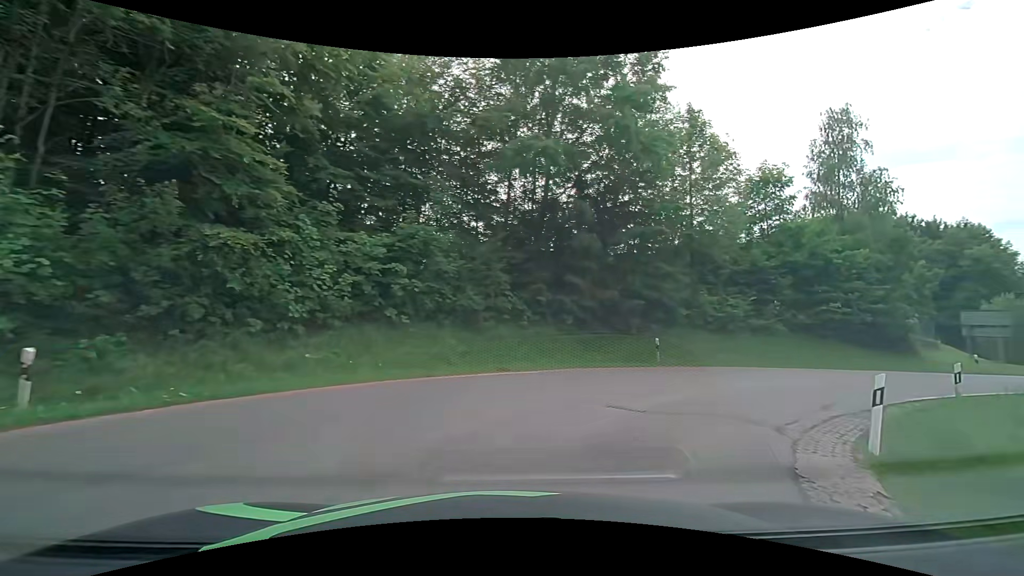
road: tertiary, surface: asphalt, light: Day
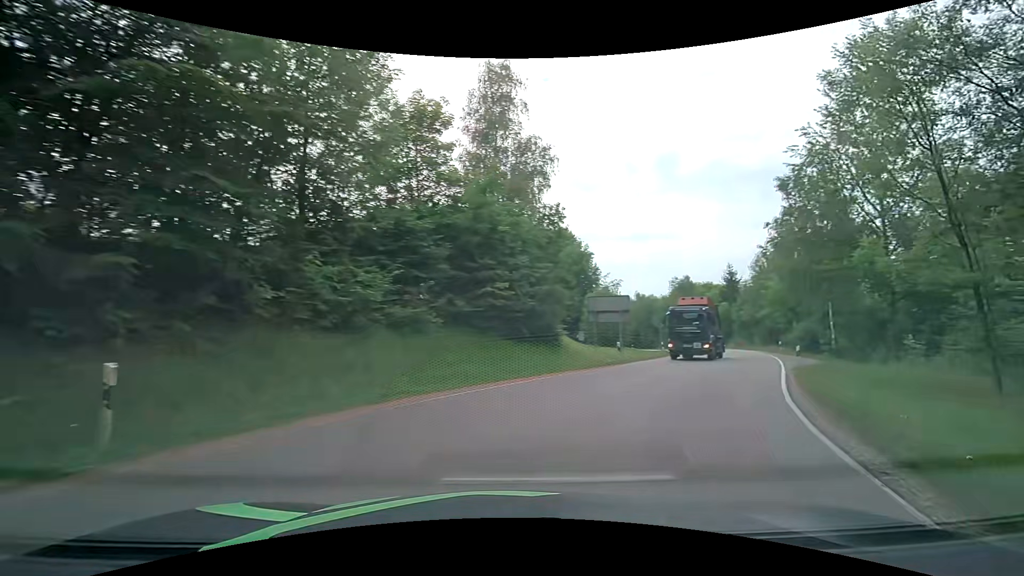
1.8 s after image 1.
(+4.1, +12.4) m; +39°
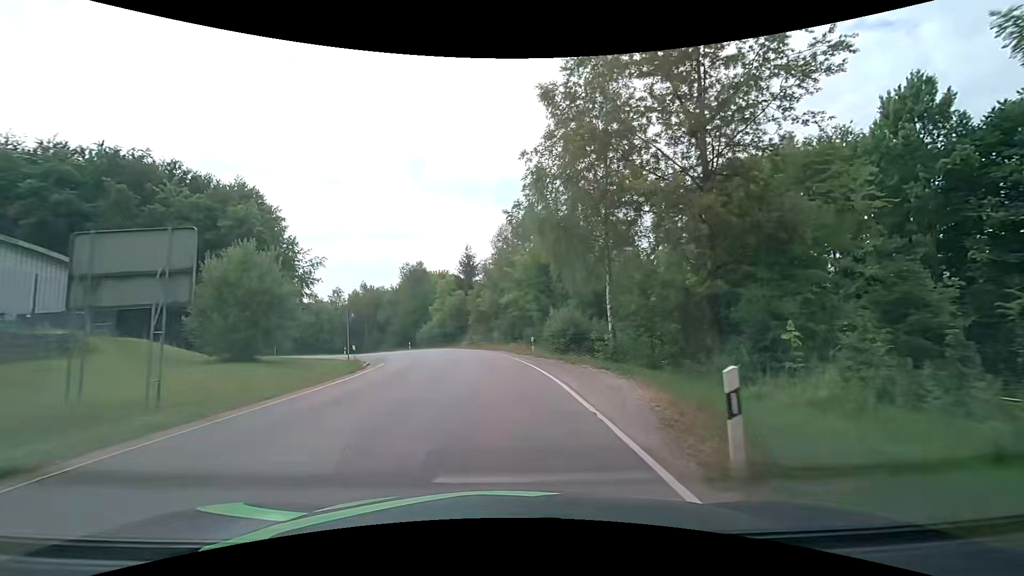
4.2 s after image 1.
(+8.3, +19.0) m; +31°
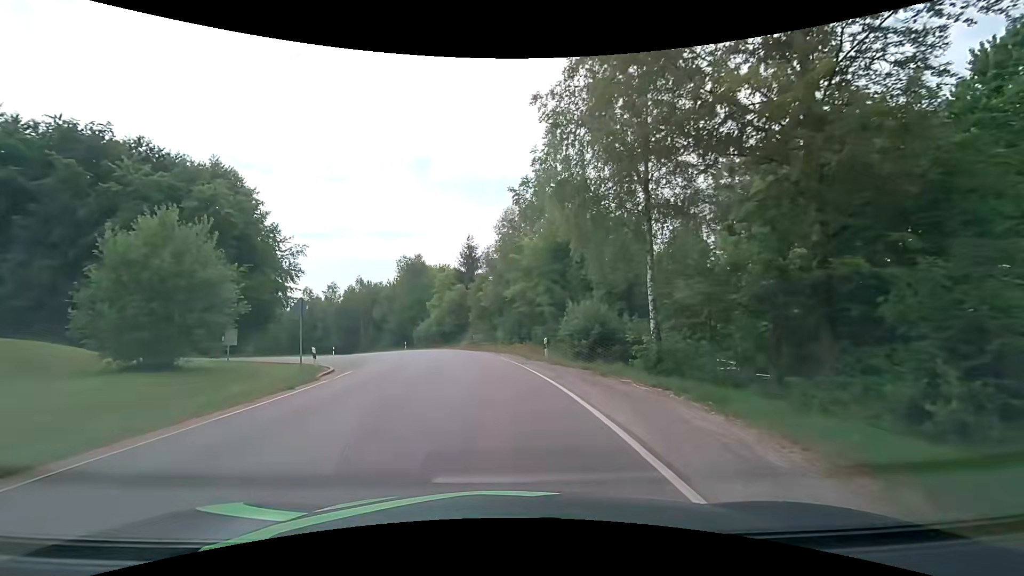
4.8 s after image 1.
(0.0, +6.4) m; -1°
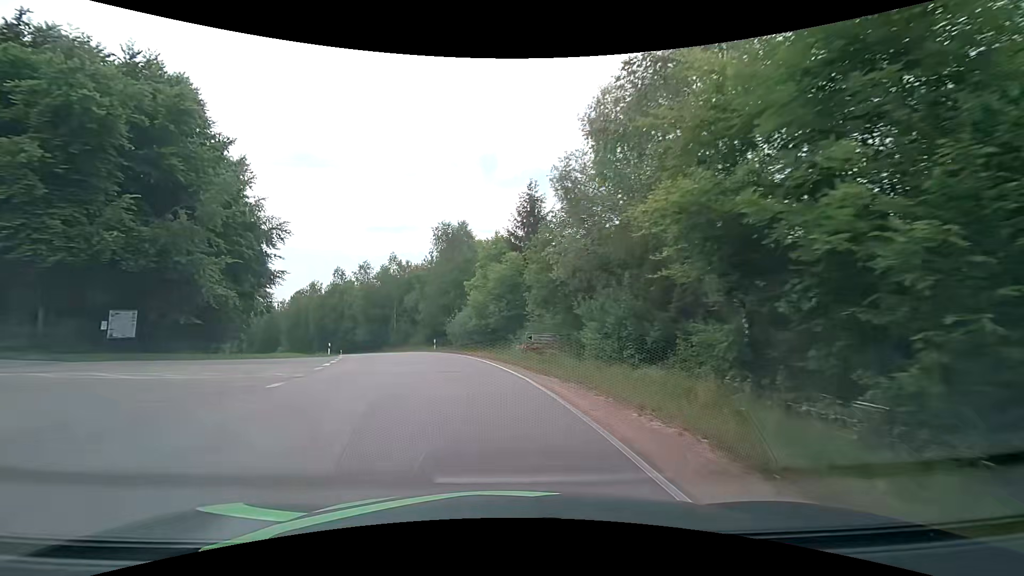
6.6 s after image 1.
(-1.0, +21.1) m; -7°
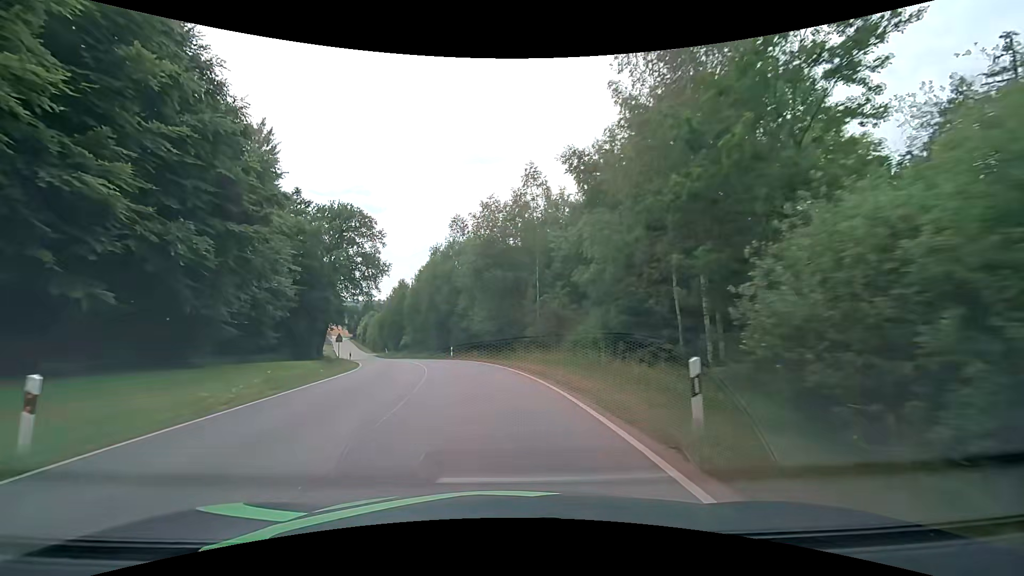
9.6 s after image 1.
(-5.9, +36.8) m; -18°
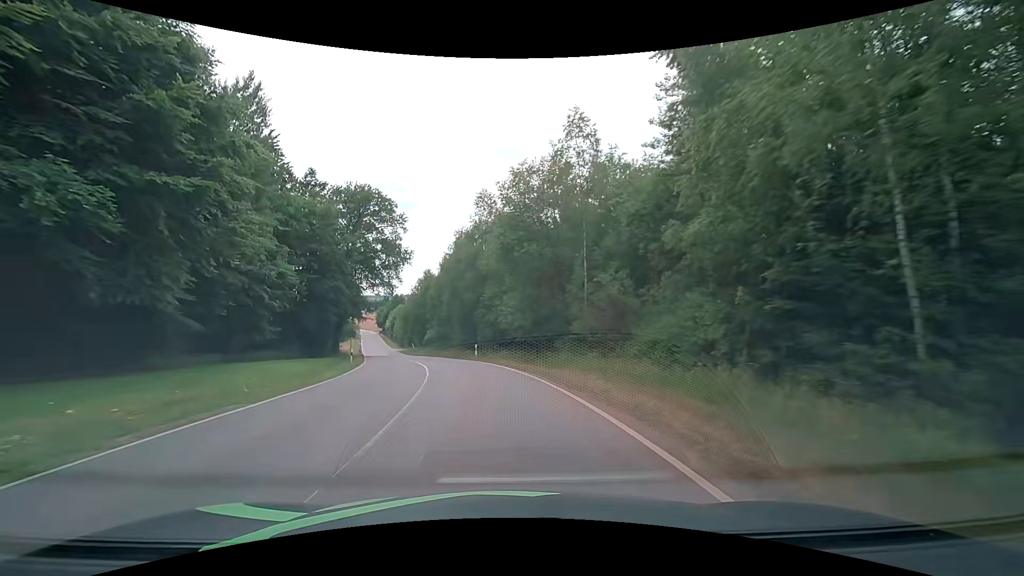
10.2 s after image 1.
(-0.3, +8.4) m; -4°
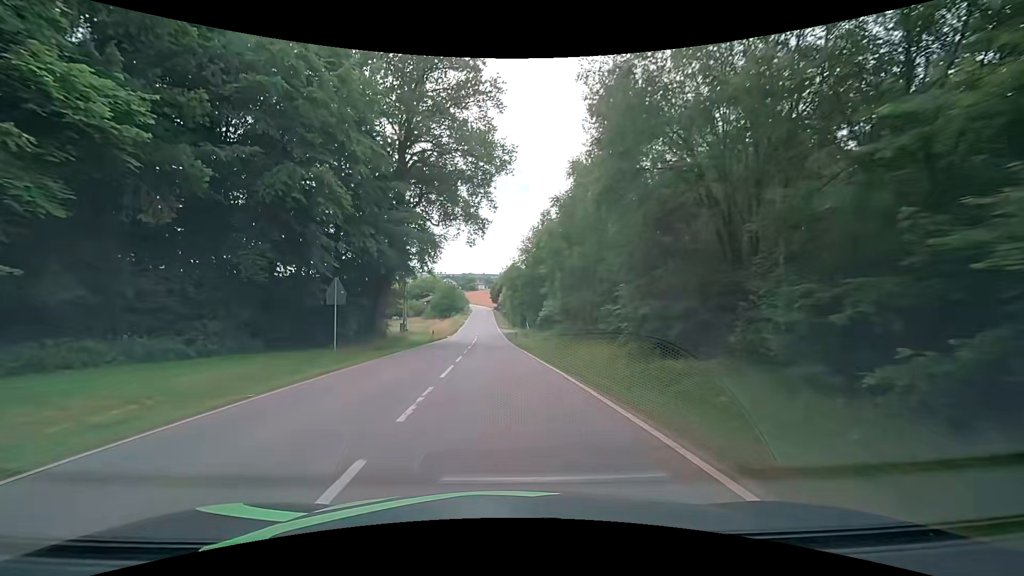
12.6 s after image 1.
(-4.7, +35.0) m; -14°
(0, +10) (0, +20) (-1, +30) (-1, +40) (-1, +50) (-2, +60) (-2, +70) (-3, +80) (-3, +90) (-4, +100) m
